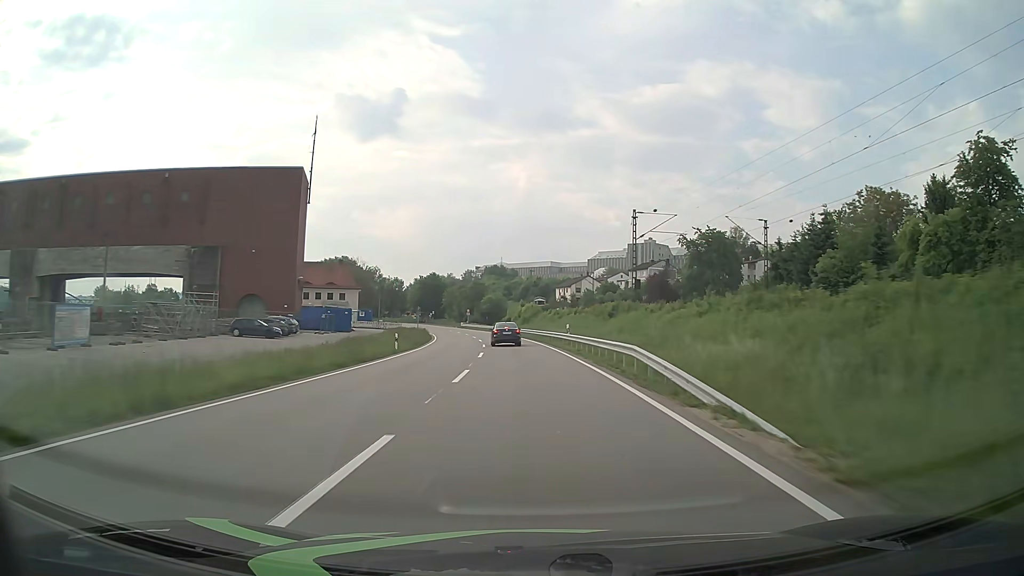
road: primary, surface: asphalt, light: Day
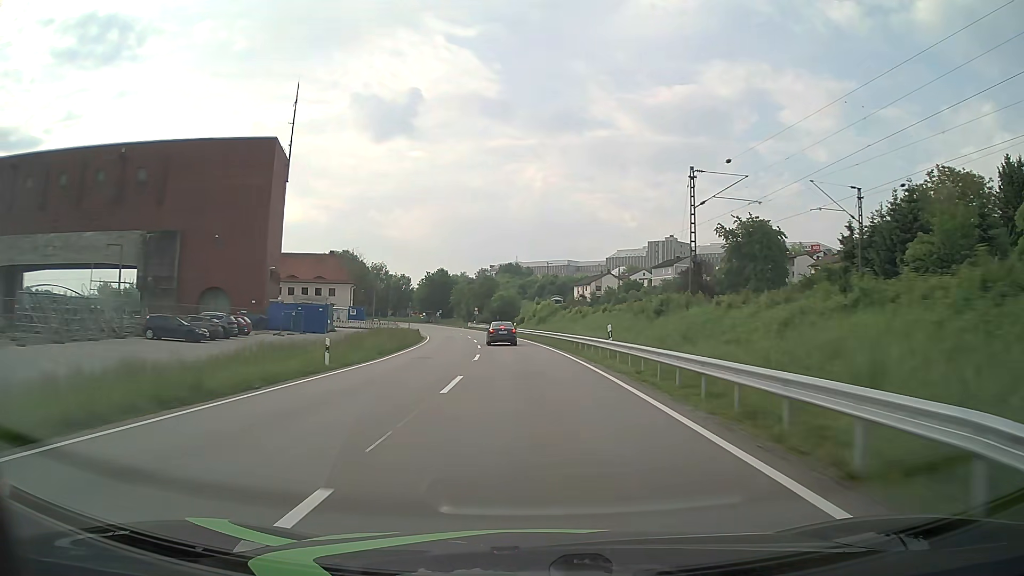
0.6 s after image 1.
(-0.2, +14.8) m; -1°
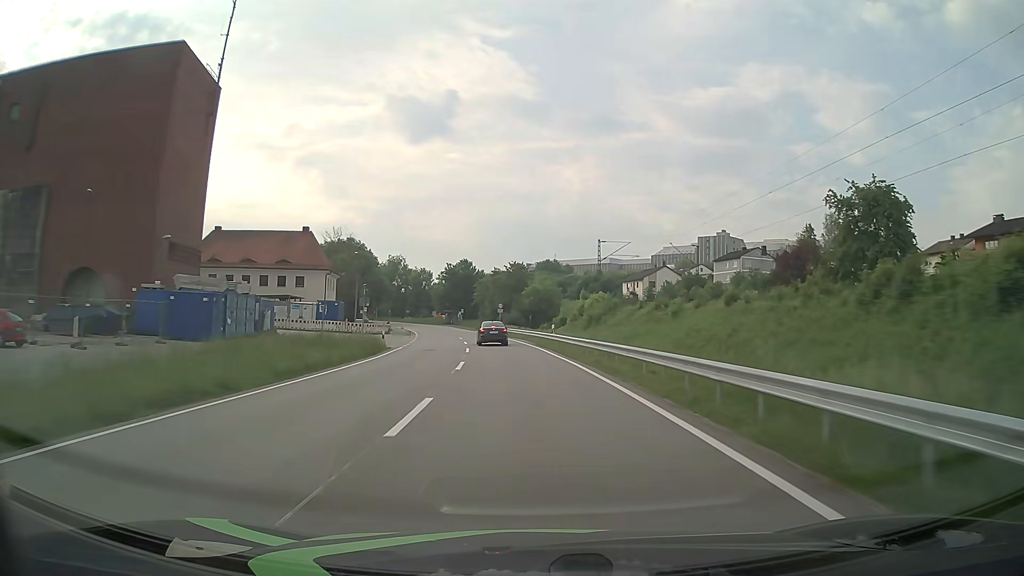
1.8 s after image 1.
(-0.7, +29.2) m; -3°
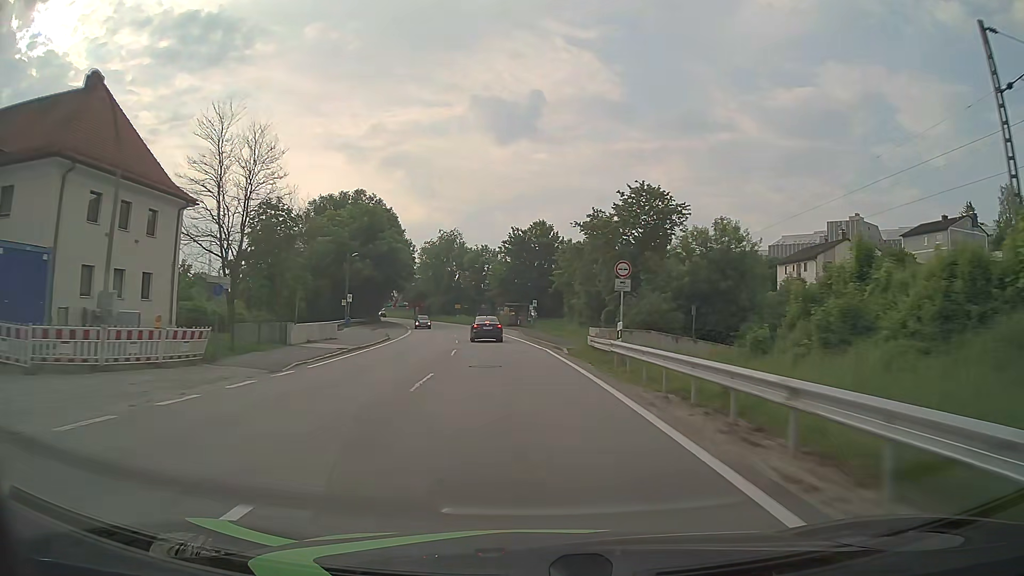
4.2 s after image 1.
(-3.8, +55.4) m; -8°
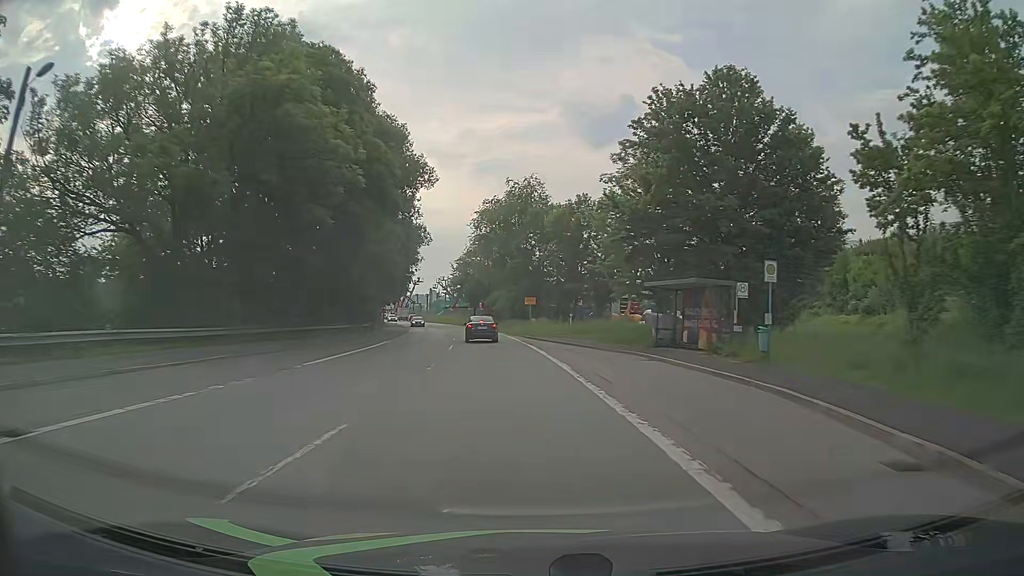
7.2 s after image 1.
(-4.1, +55.3) m; -8°
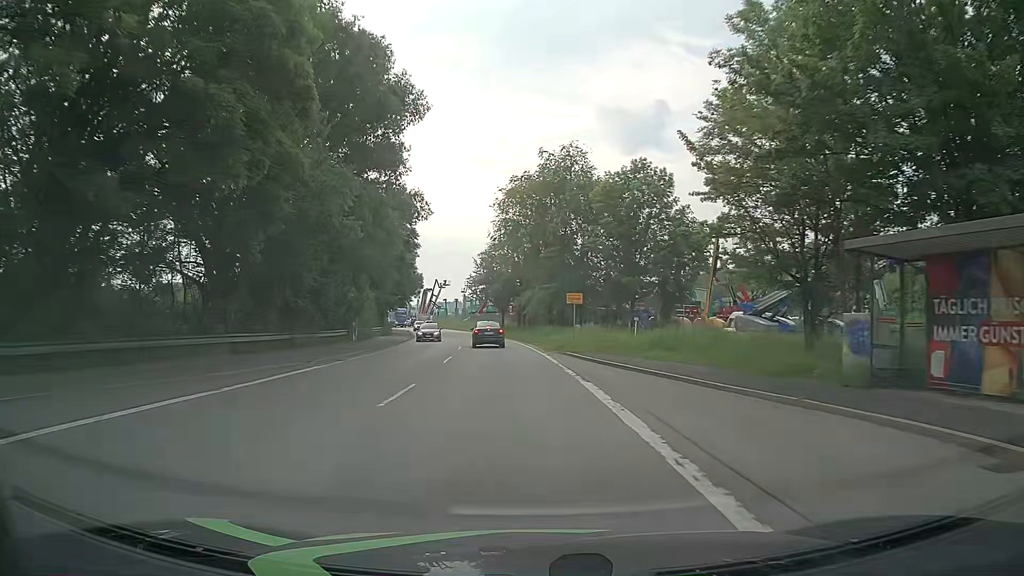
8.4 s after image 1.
(-0.4, +17.7) m; -3°
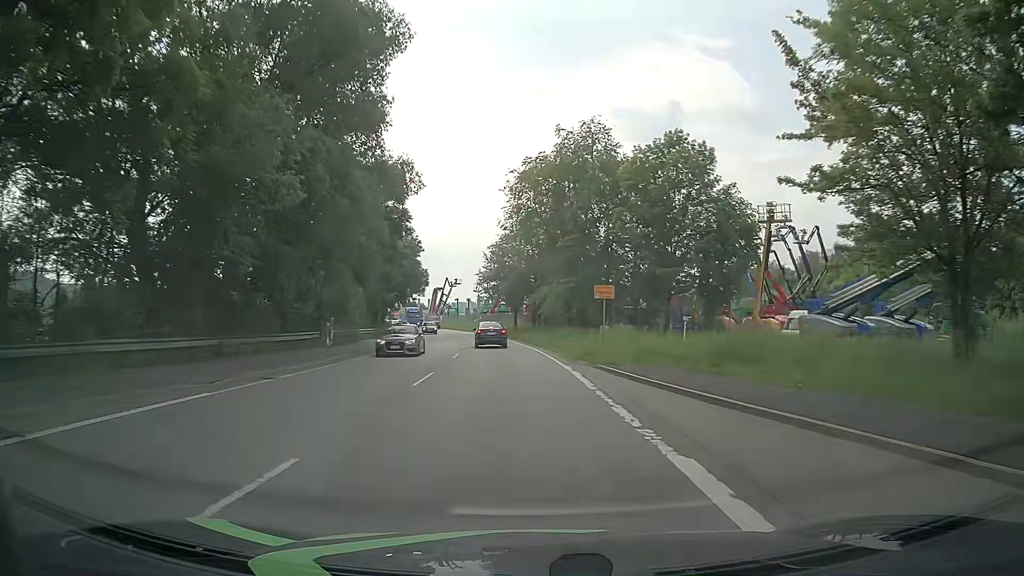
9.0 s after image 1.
(-0.1, +8.3) m; -1°
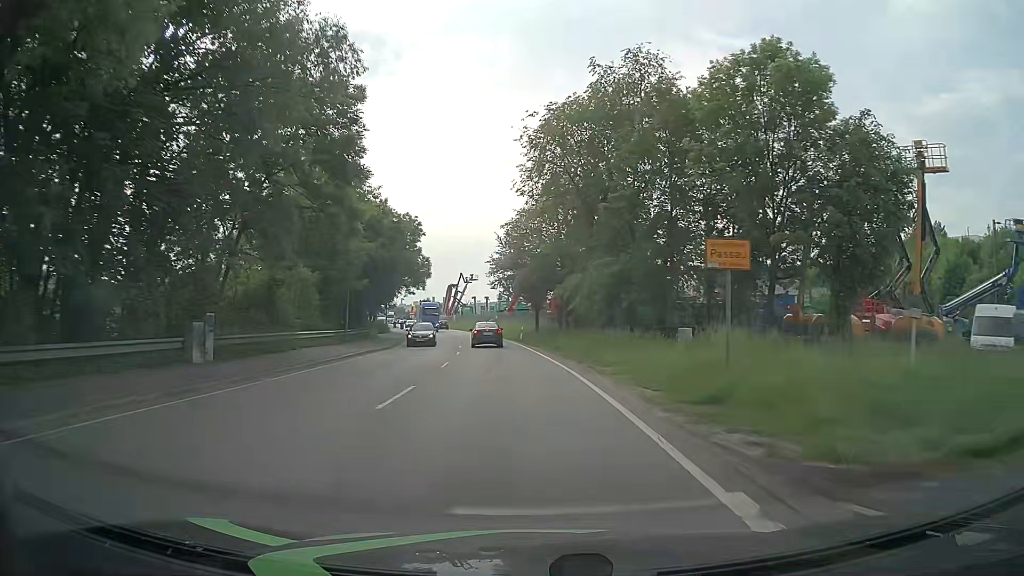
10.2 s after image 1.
(-0.3, +15.9) m; -1°
(0, +10) (-1, +20) (-1, +30) (-2, +40) (-3, +50) (-5, +60) (-6, +70) (-8, +79) (-10, +89) (-13, +99) m
